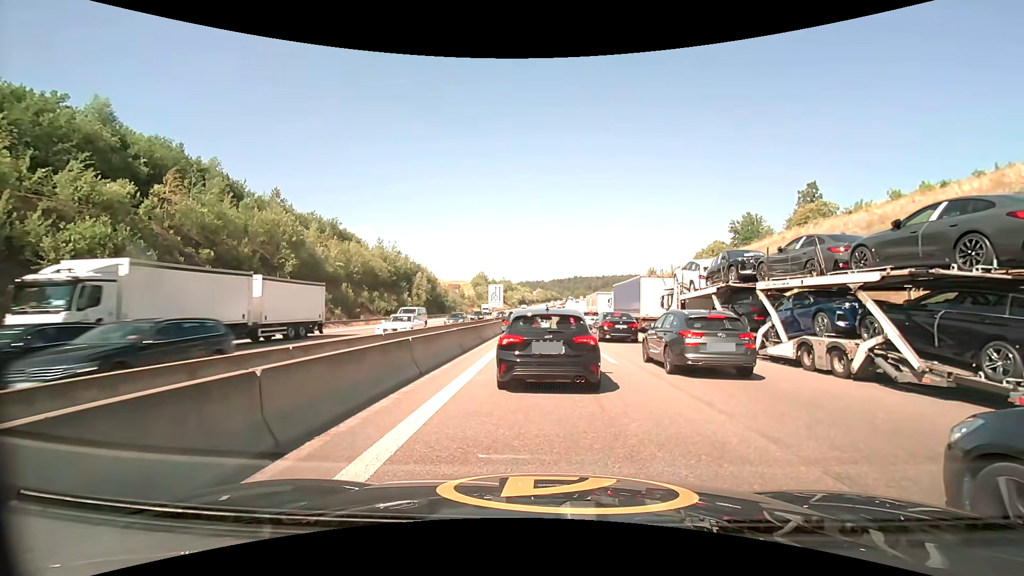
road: motorway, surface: asphalt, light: Day
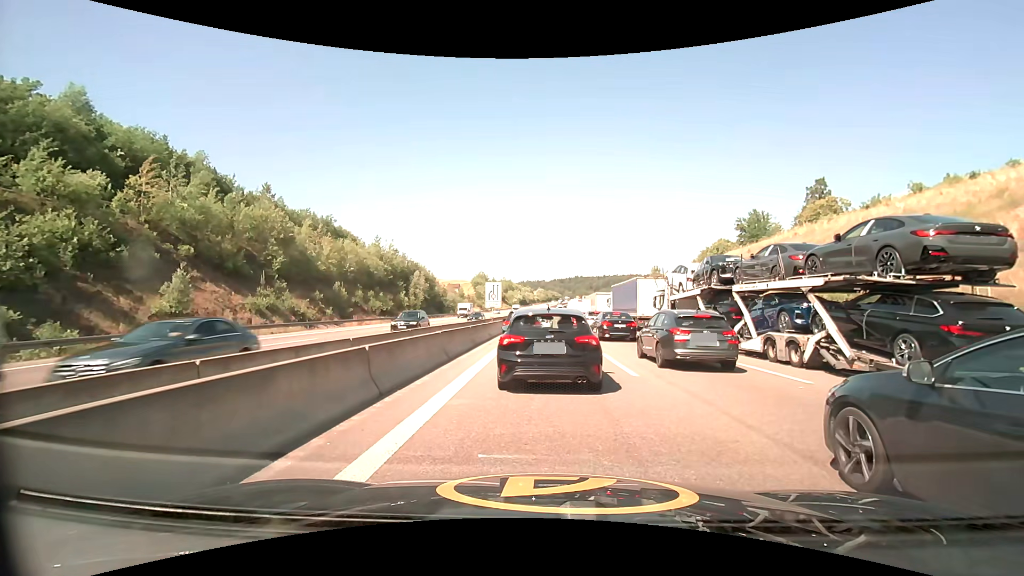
(0.0, +2.9) m; 0°
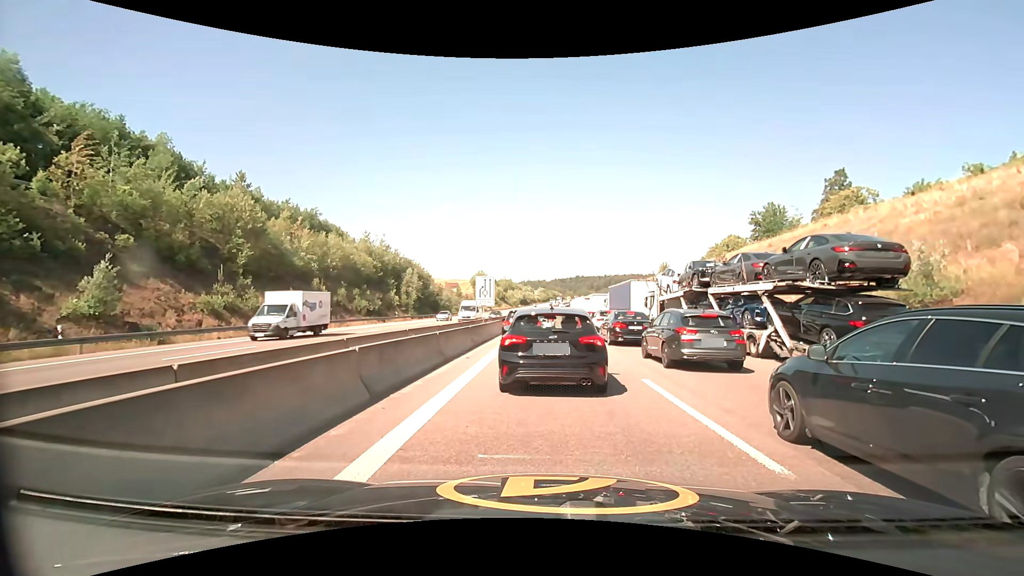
(-0.1, +6.5) m; -1°
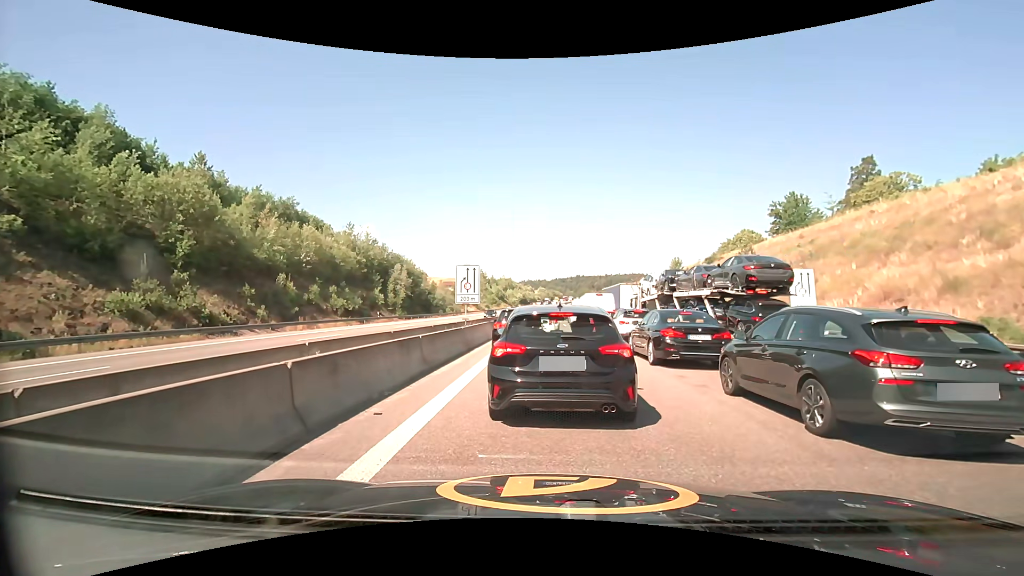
(0.0, +8.1) m; +1°
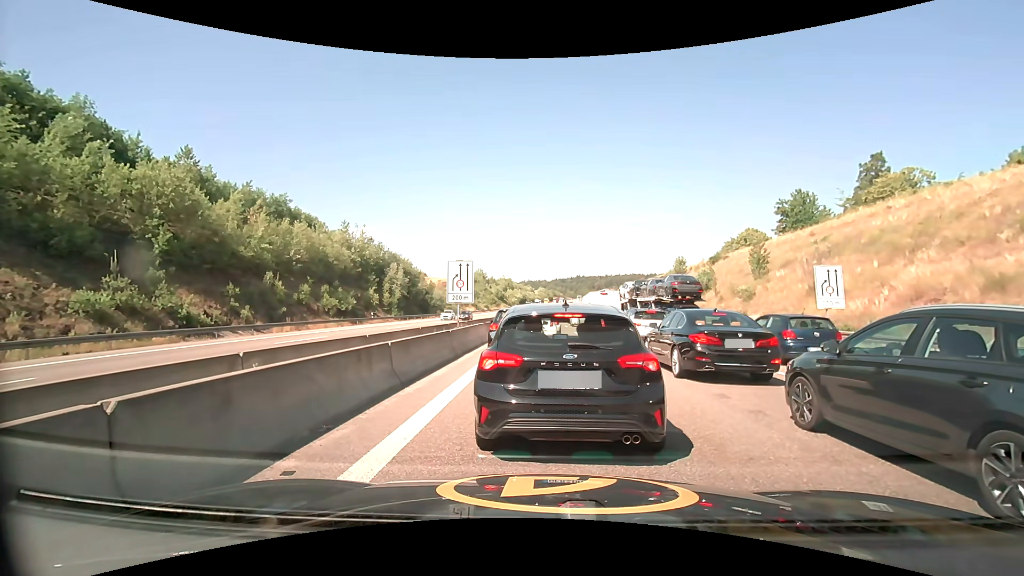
(0.0, +2.3) m; -1°
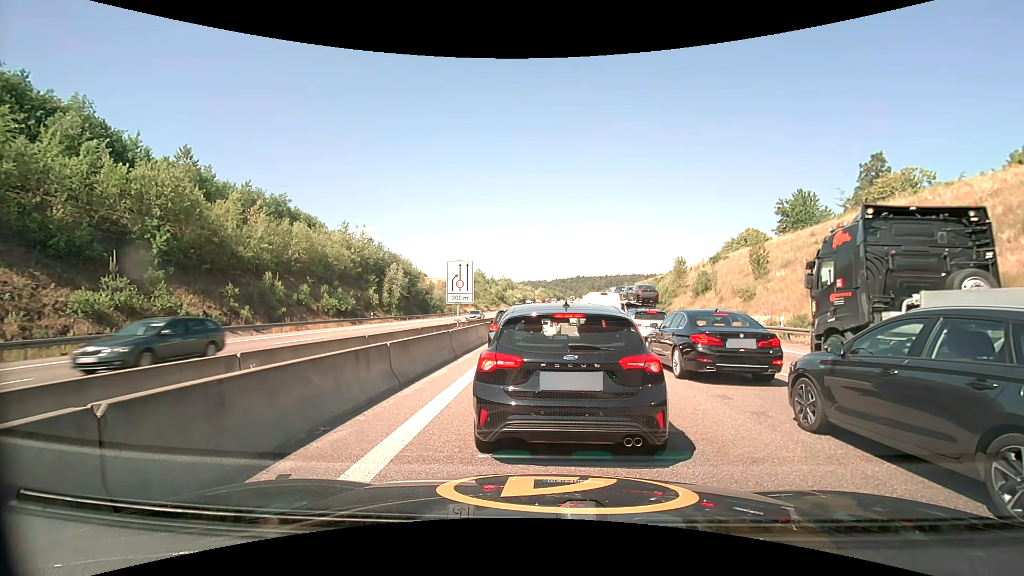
(0.0, +0.1) m; 0°
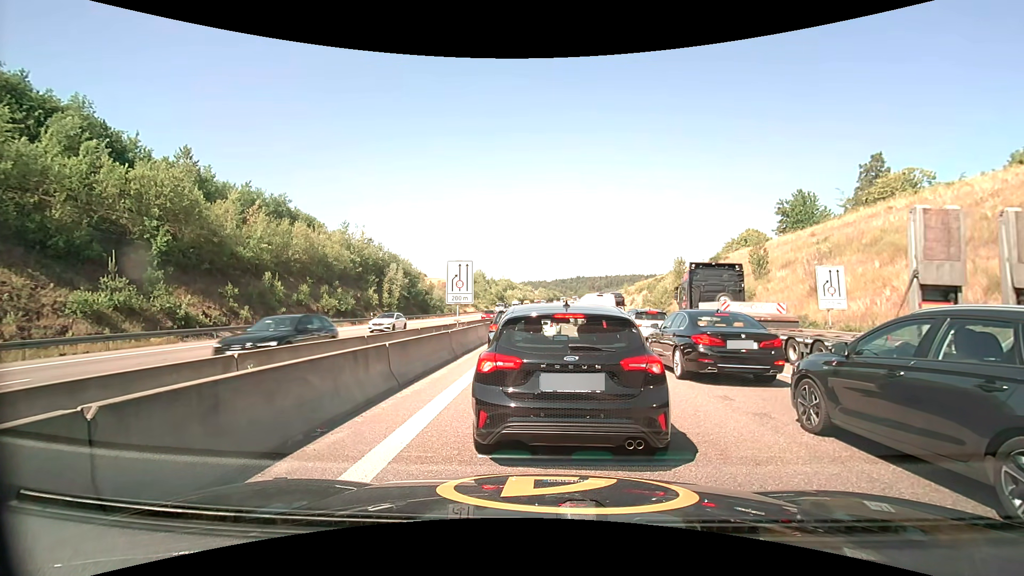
(0.0, 0.0) m; 0°
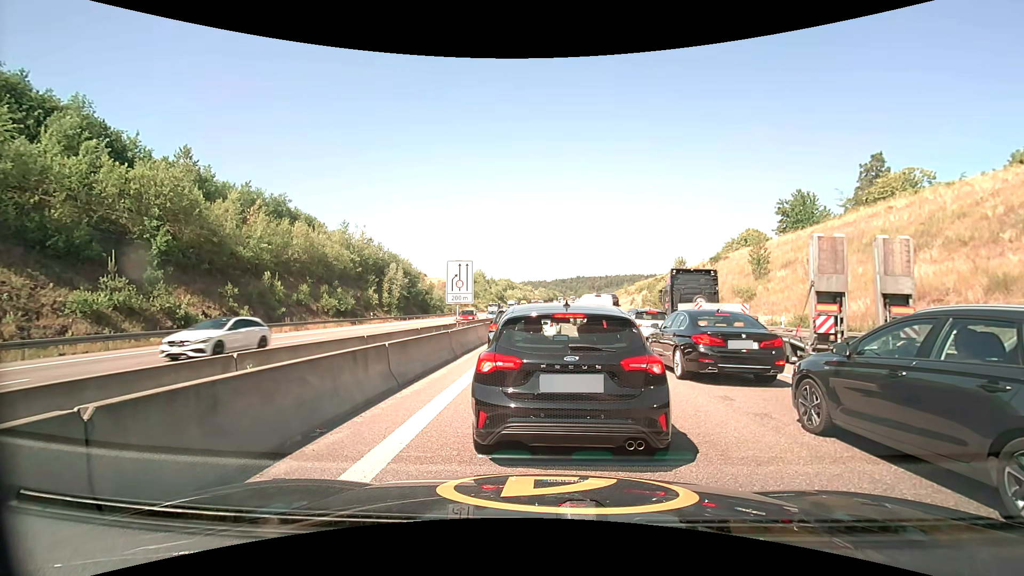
(0.0, 0.0) m; 0°
(0, +10) (0, +20) (0, +30) (0, +40) (+1, +50) (+1, +60) (+1, +70) (+1, +80) (+2, +90) (+2, +100) m
